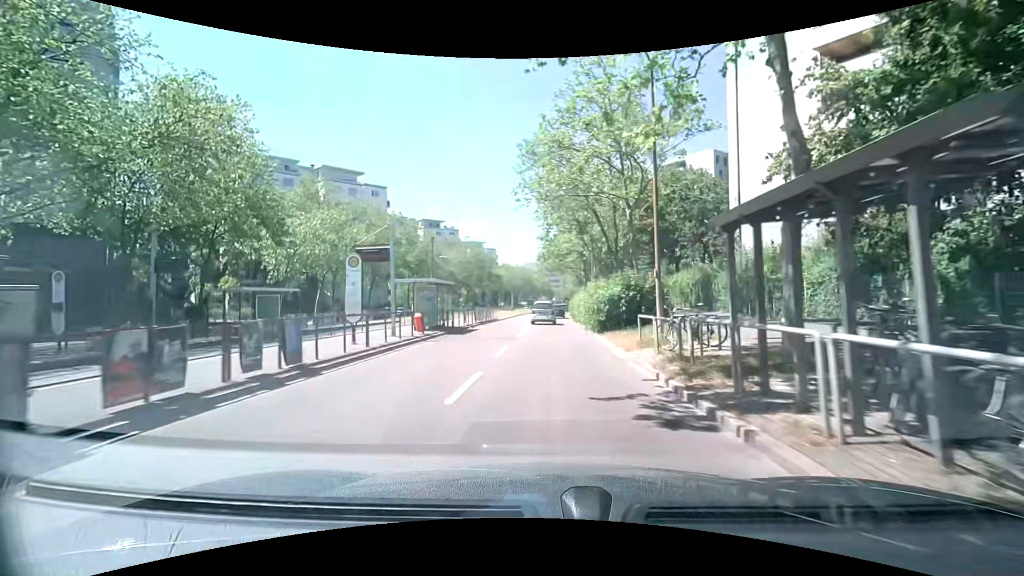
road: tertiary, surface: asphalt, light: Day
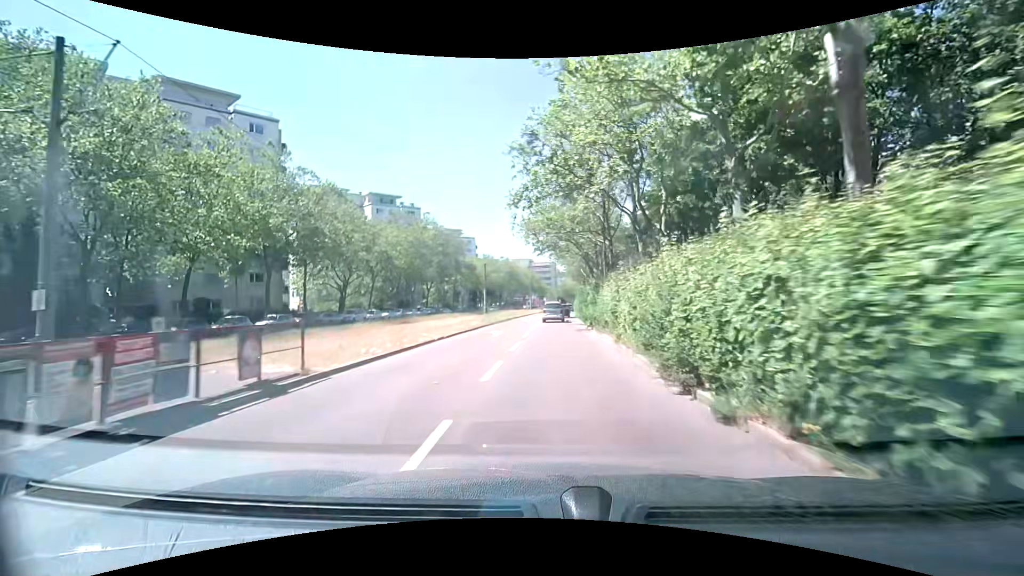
(+0.9, +34.4) m; +2°
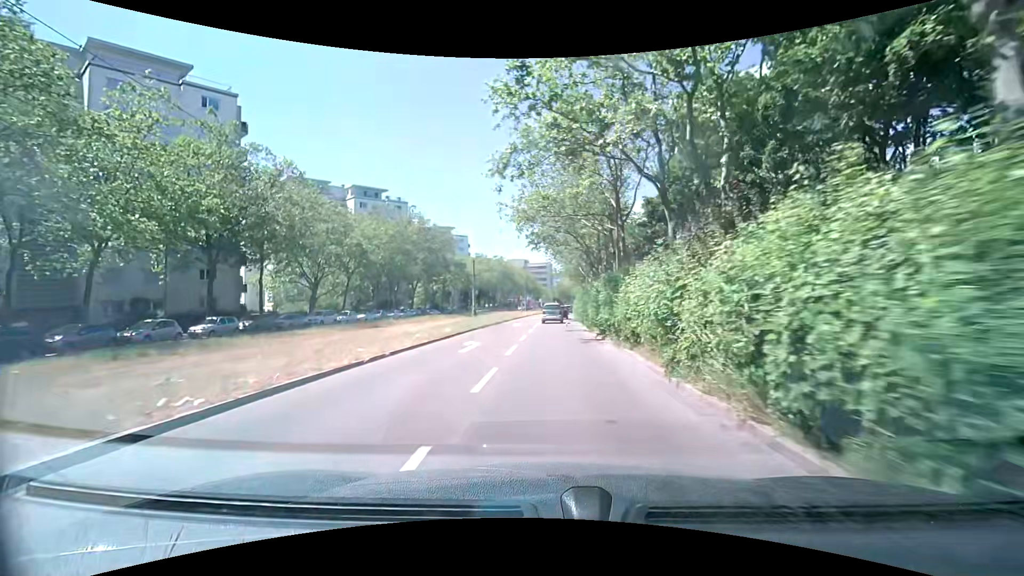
(0.0, +7.1) m; 0°
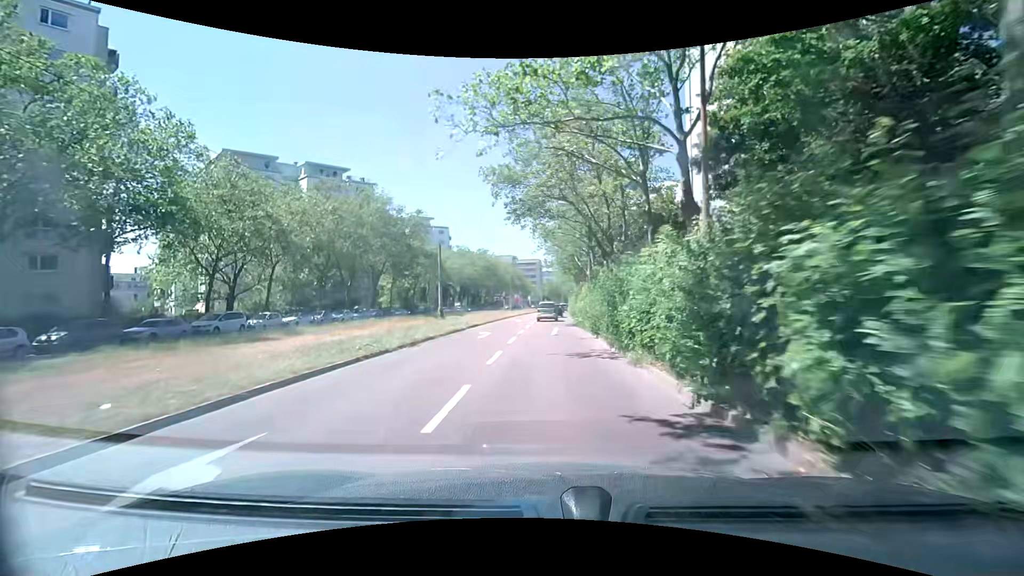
(+0.4, +14.4) m; +2°
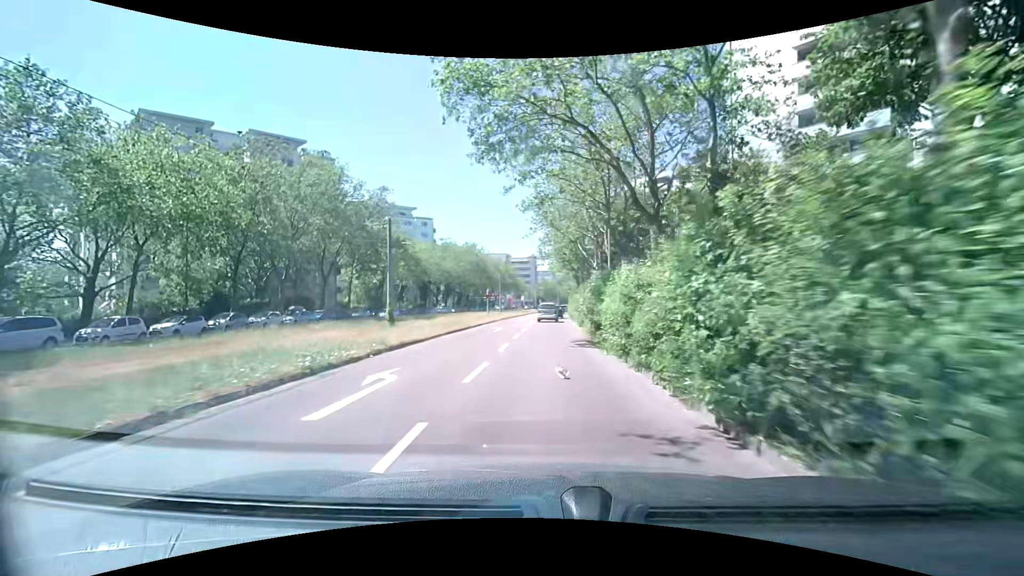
(+0.1, +14.5) m; +1°
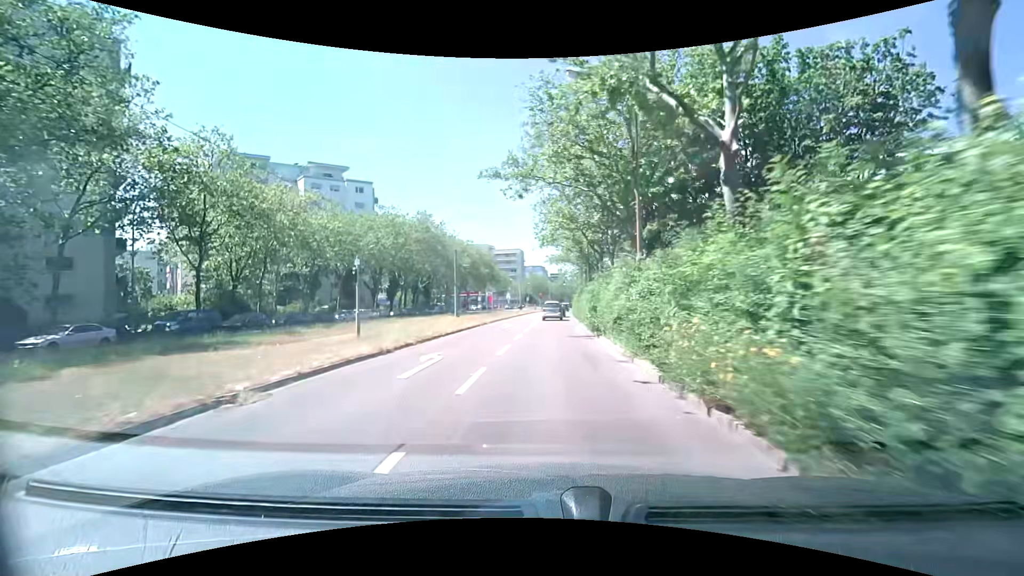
(+0.4, +36.8) m; +1°
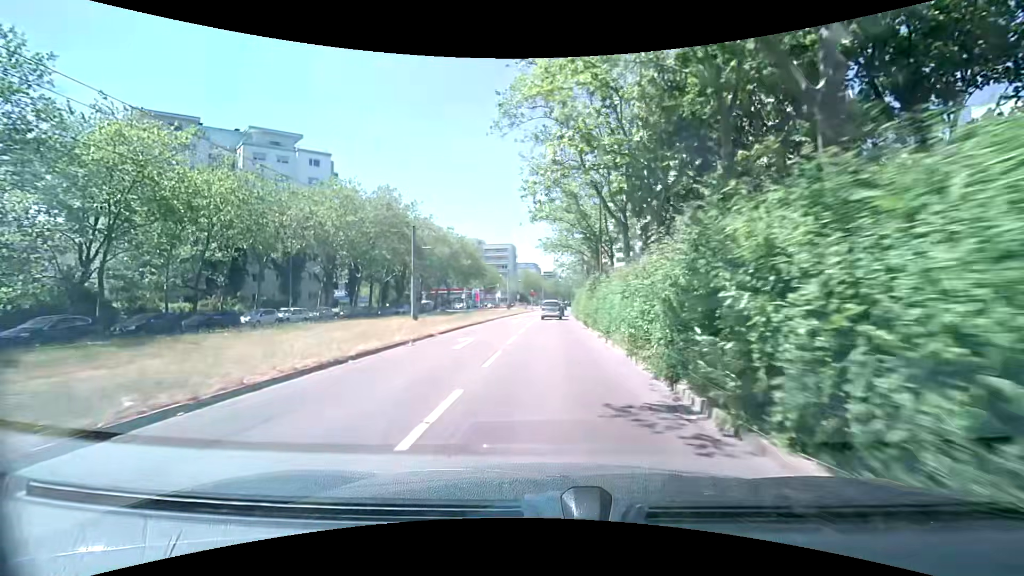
(+0.2, +14.9) m; +1°
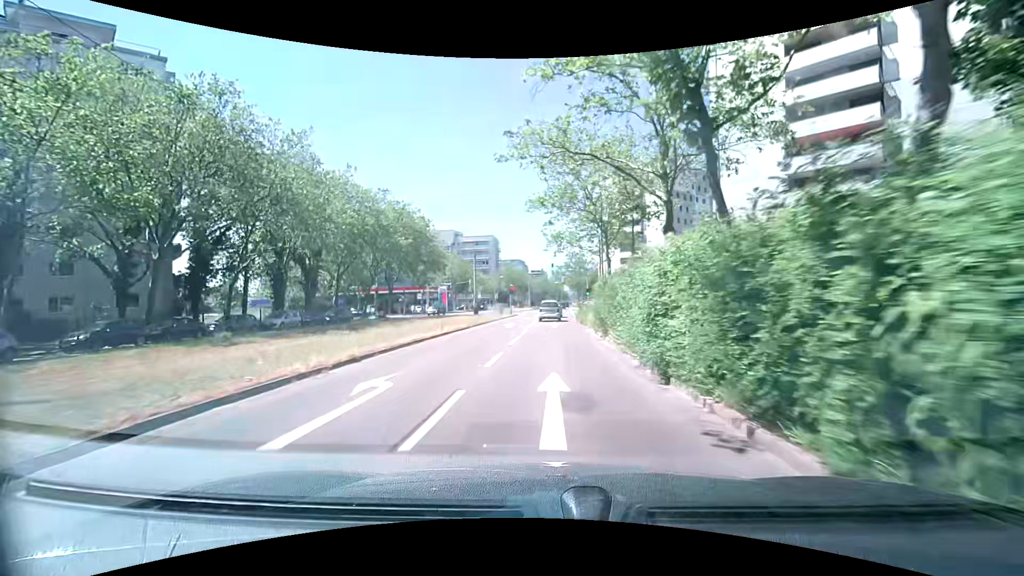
(+0.3, +29.8) m; 0°
(0, +10) (+1, +20) (+1, +30) (+1, +40) (+2, +50) (+2, +60) (+3, +70) (+3, +80) (+4, +90) (+5, +100) m
